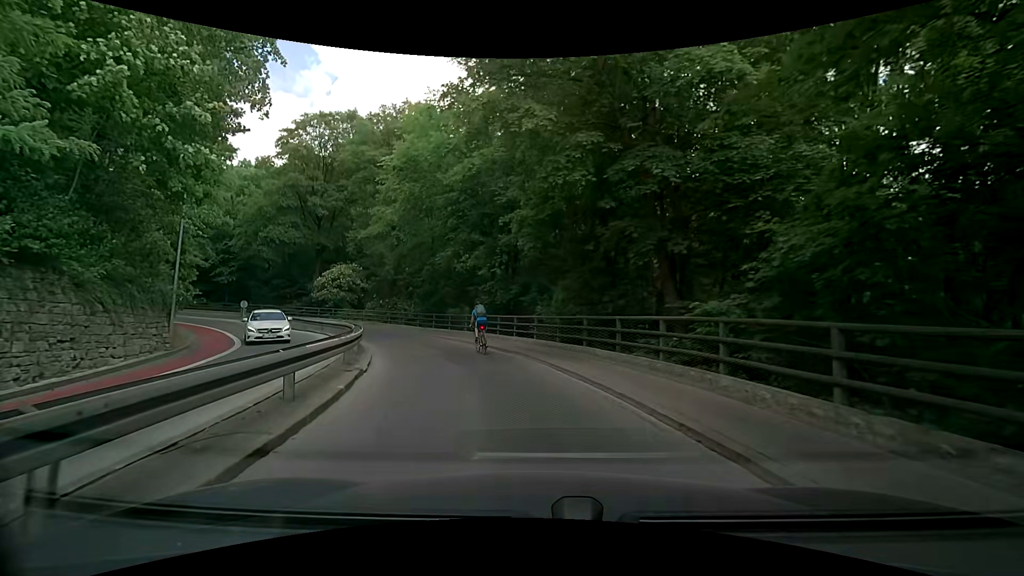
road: secondary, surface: asphalt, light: Day
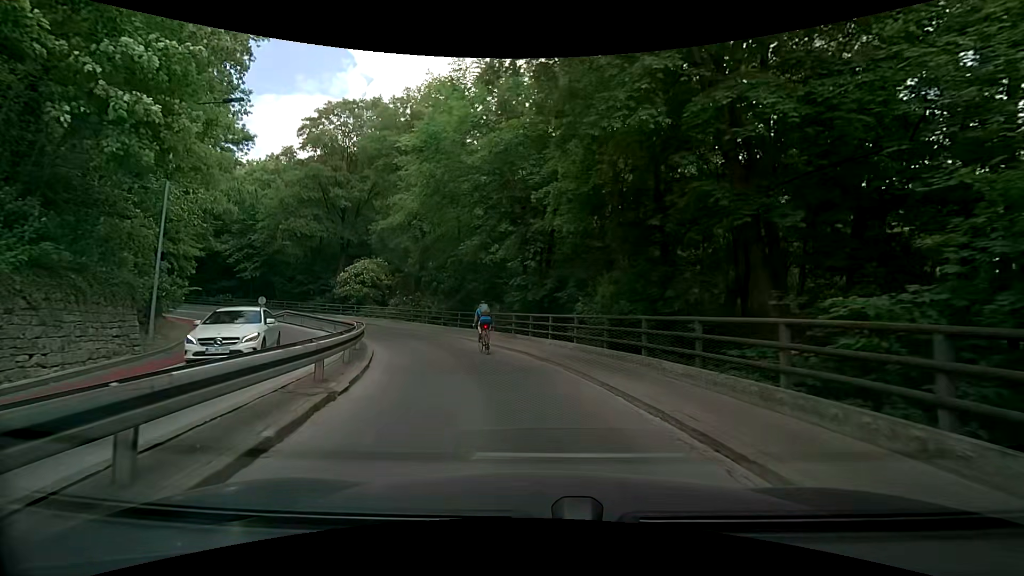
(-0.2, +3.5) m; -4°
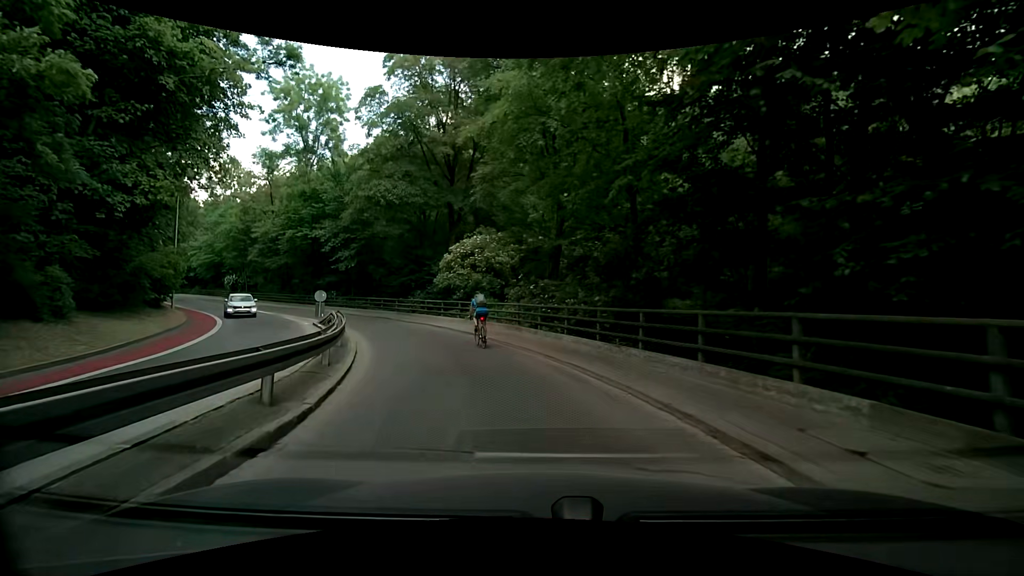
(-3.0, +17.8) m; -15°
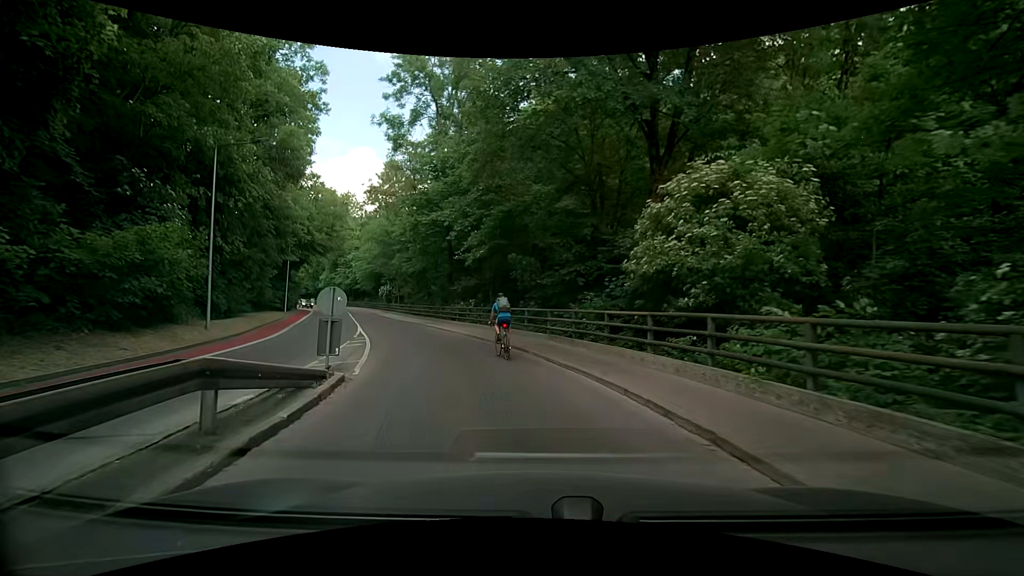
(-4.1, +17.9) m; -22°
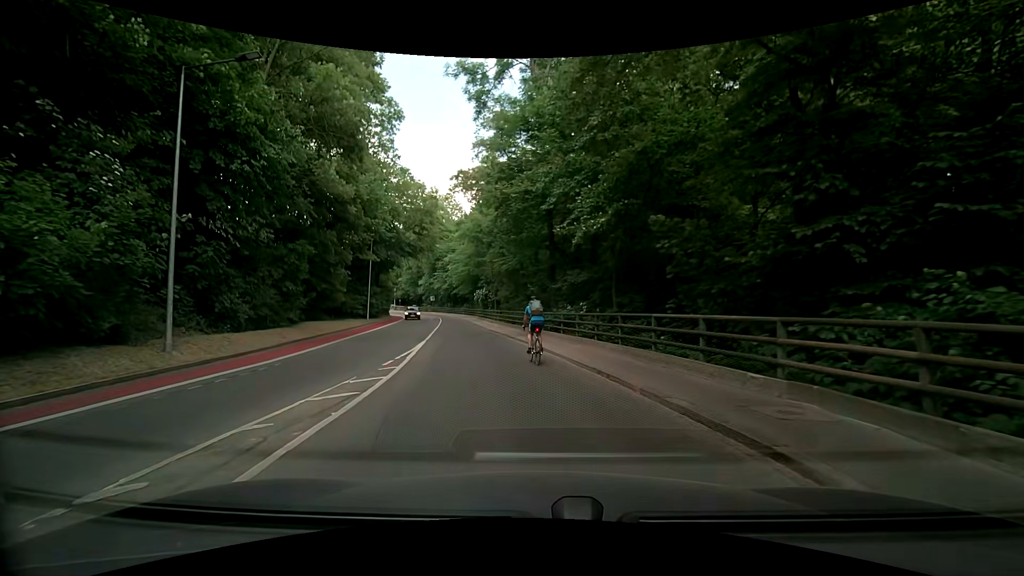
(-1.4, +10.2) m; -14°
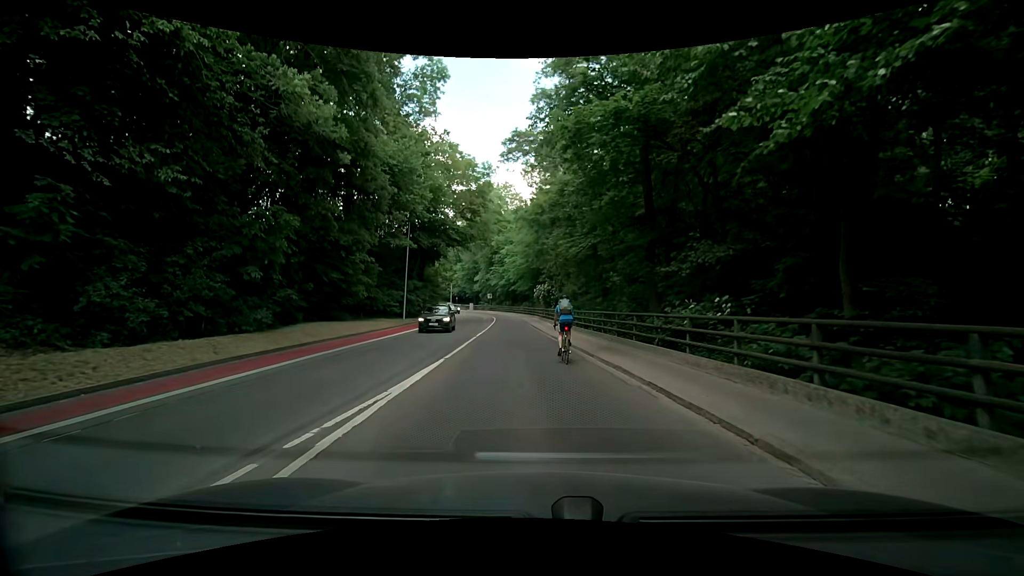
(-0.7, +9.8) m; -6°
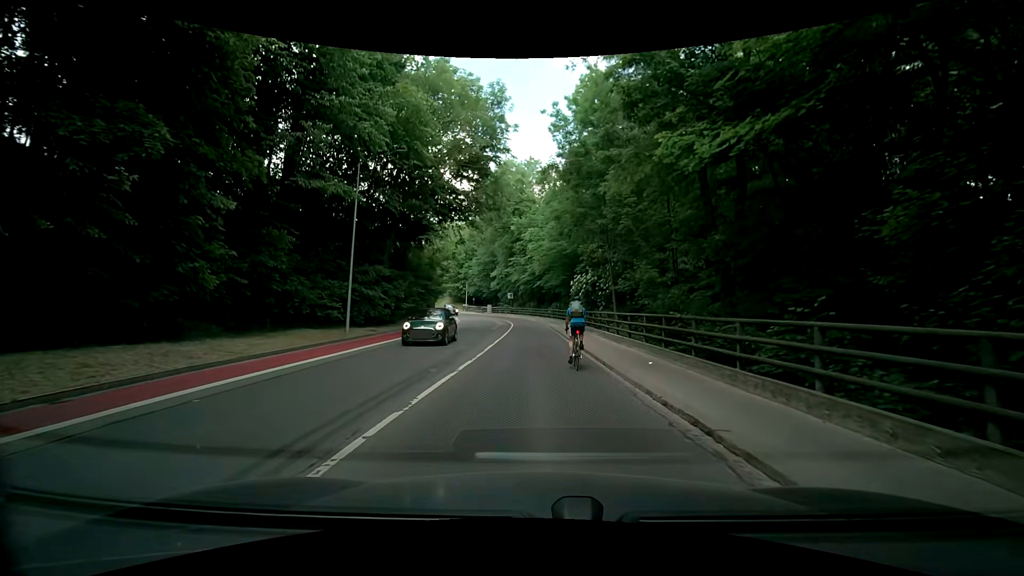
(-0.9, +17.4) m; -3°
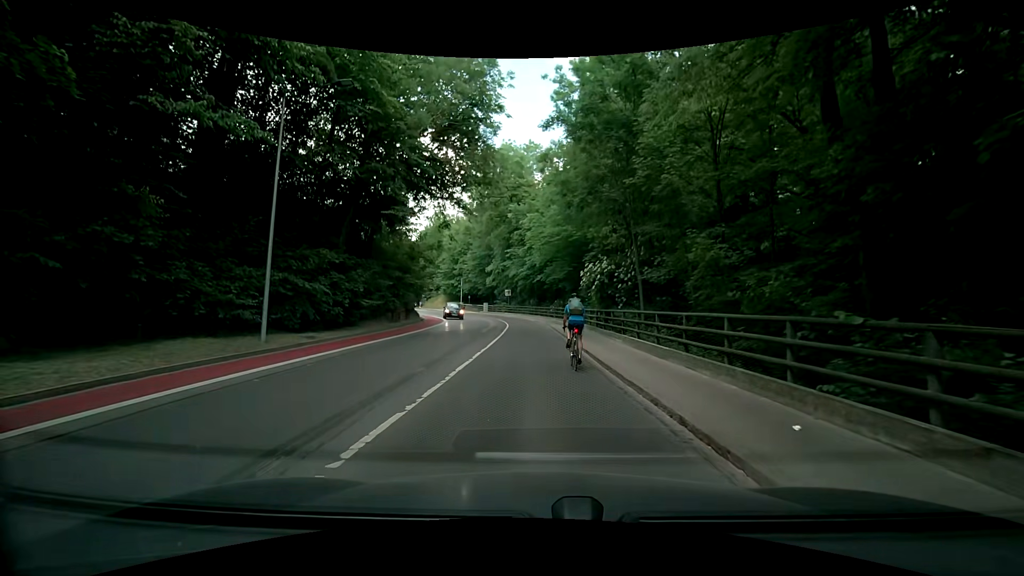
(-0.1, +7.1) m; +1°
